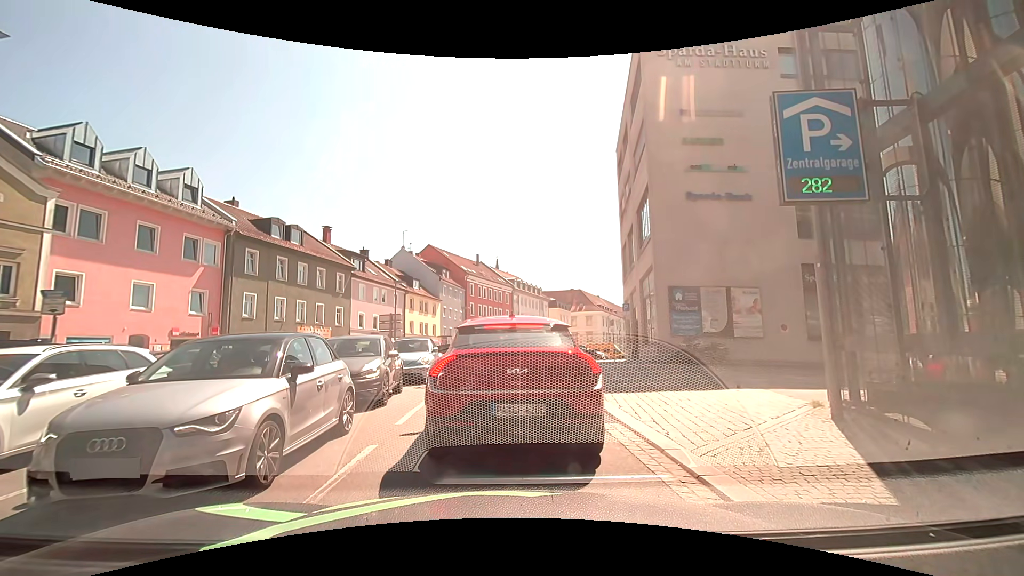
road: tertiary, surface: asphalt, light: Day
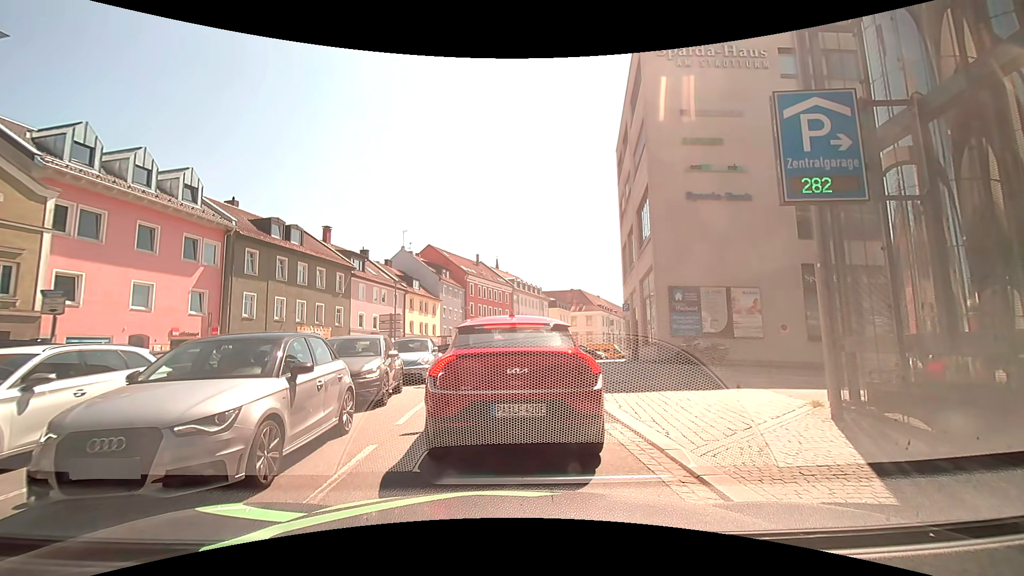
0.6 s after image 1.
(0.0, 0.0) m; 0°
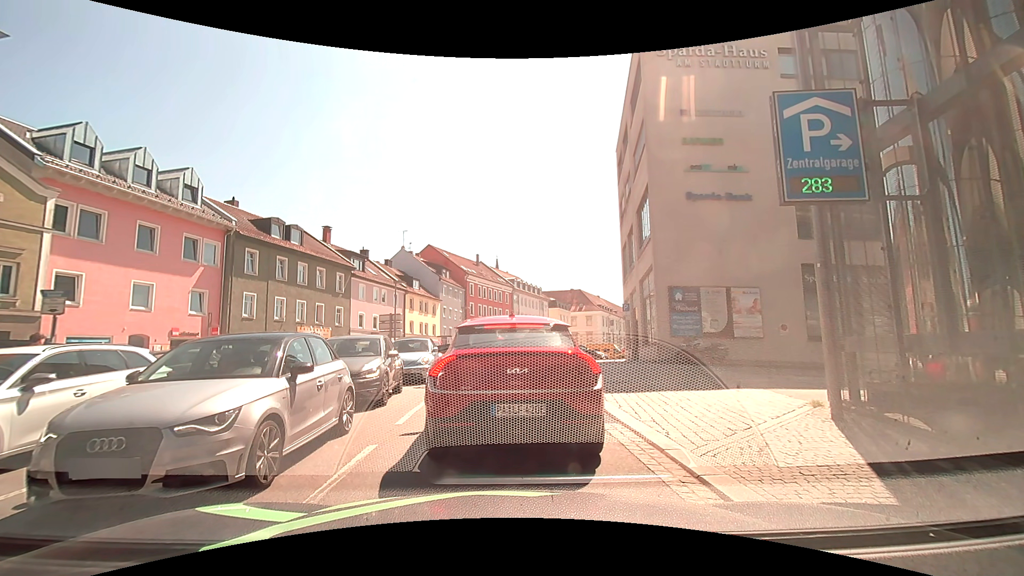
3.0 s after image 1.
(0.0, 0.0) m; 0°
